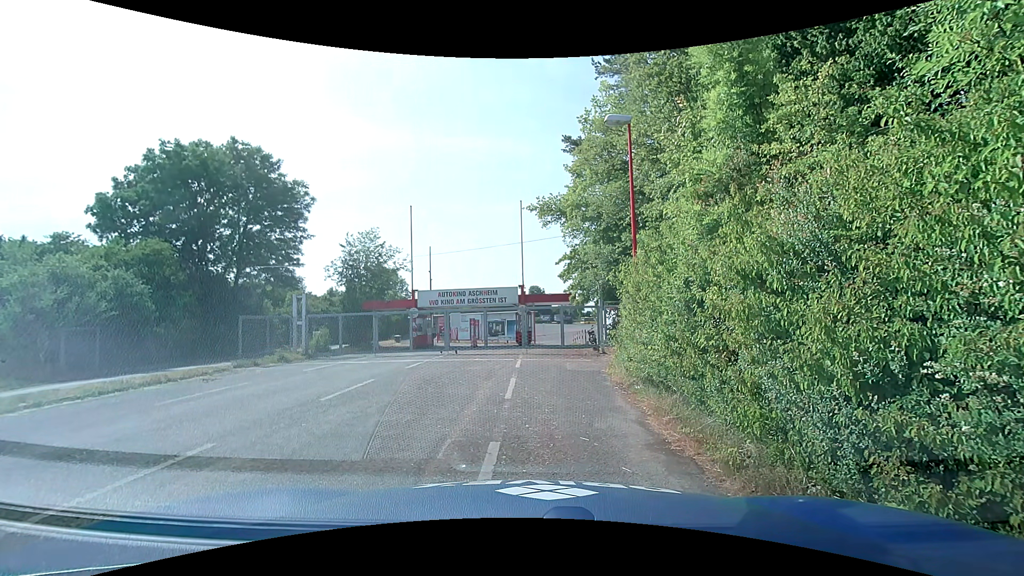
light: Day
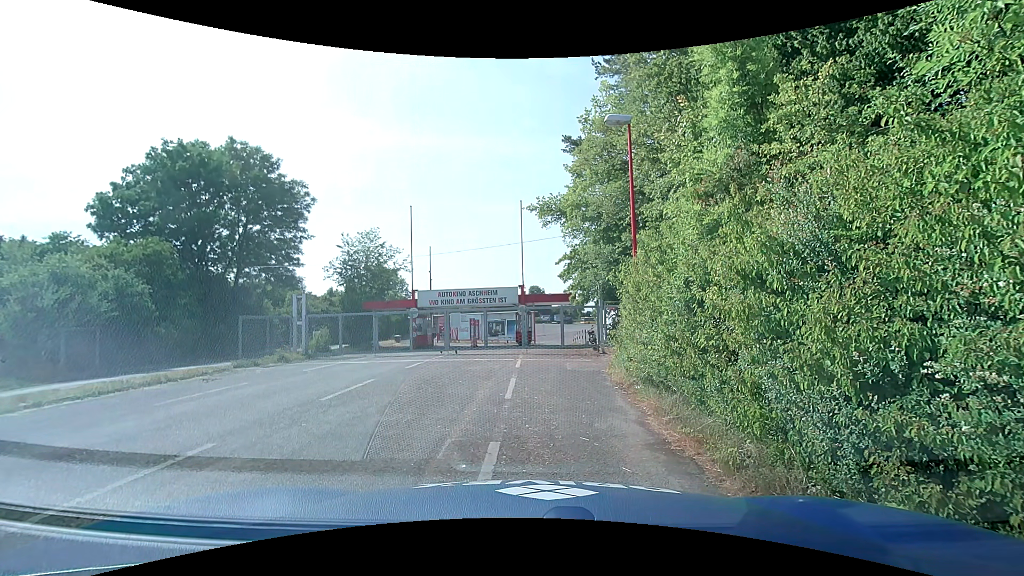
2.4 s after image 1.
(0.0, 0.0) m; 0°
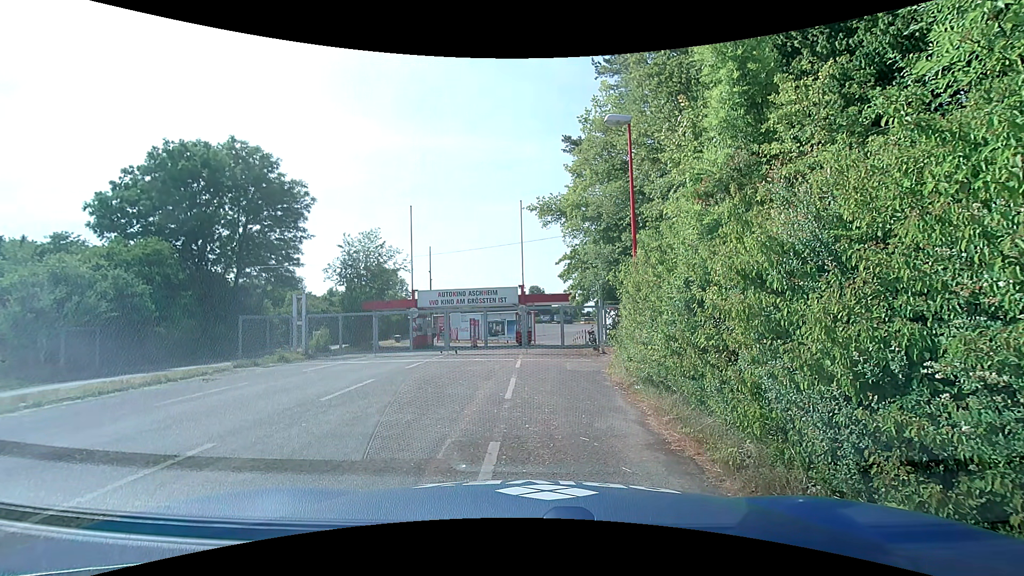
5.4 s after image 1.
(0.0, 0.0) m; 0°
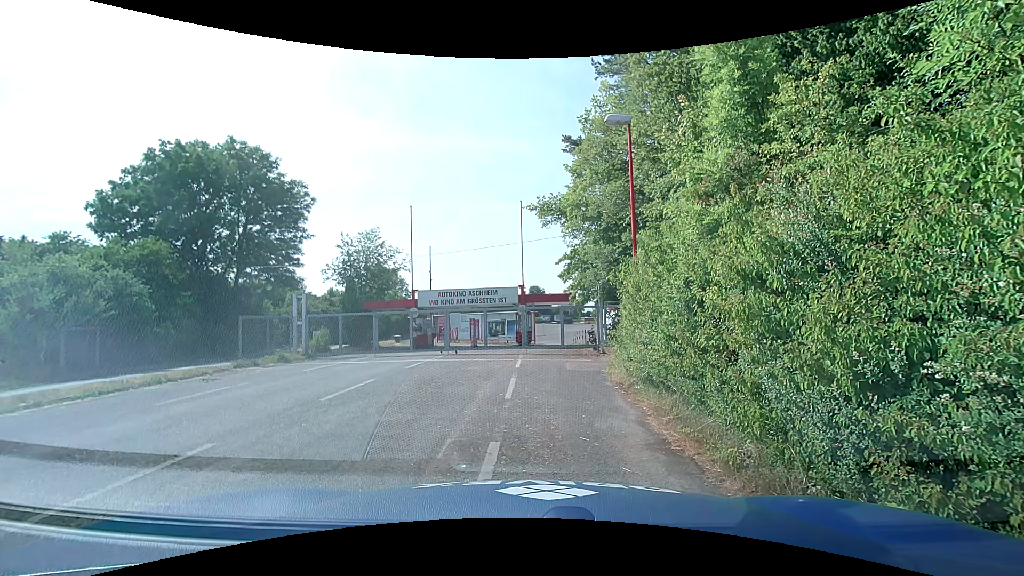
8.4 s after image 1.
(0.0, 0.0) m; 0°
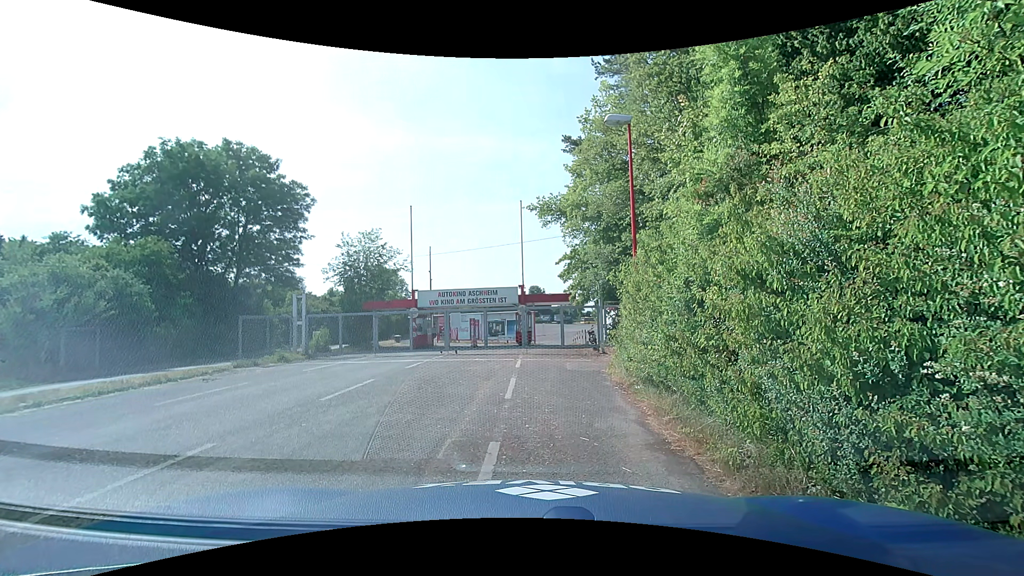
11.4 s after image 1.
(0.0, 0.0) m; 0°
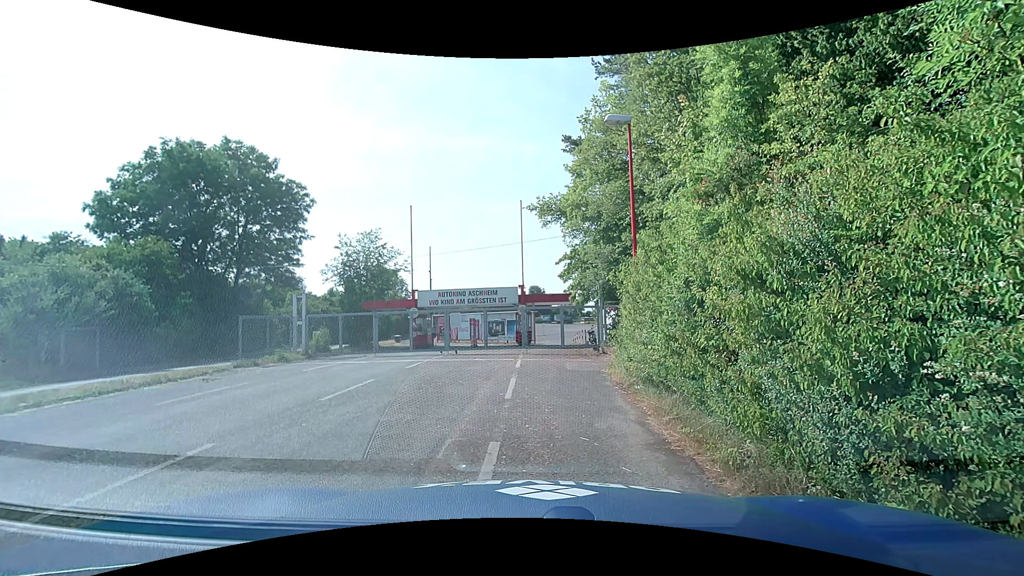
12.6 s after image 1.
(0.0, 0.0) m; 0°
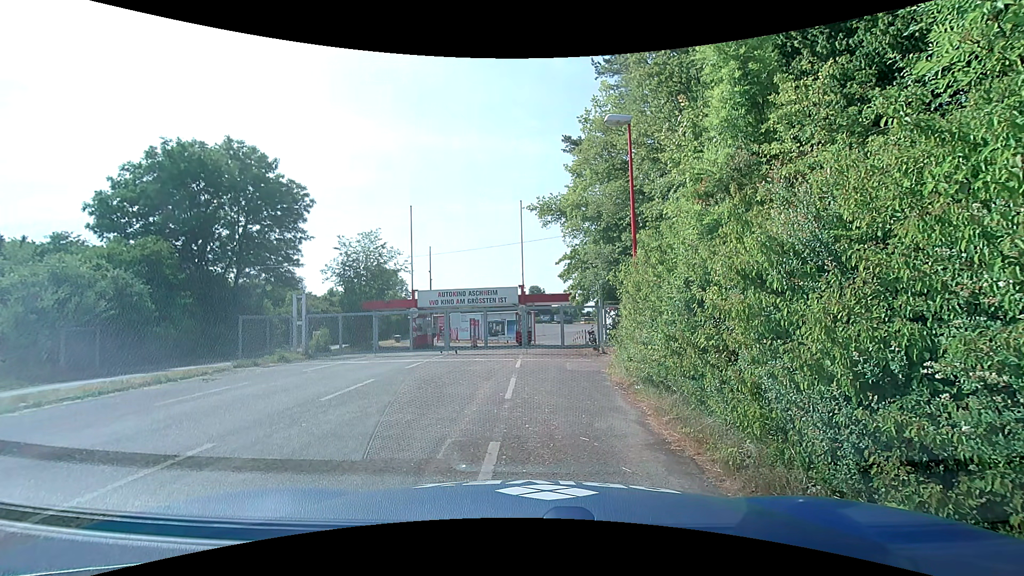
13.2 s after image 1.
(0.0, 0.0) m; 0°
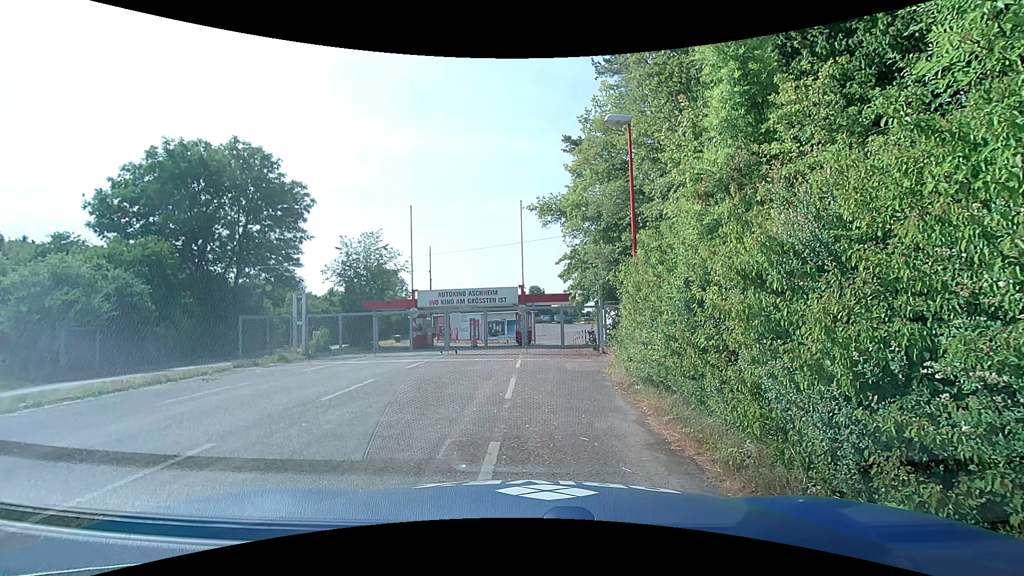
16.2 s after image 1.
(0.0, 0.0) m; 0°
